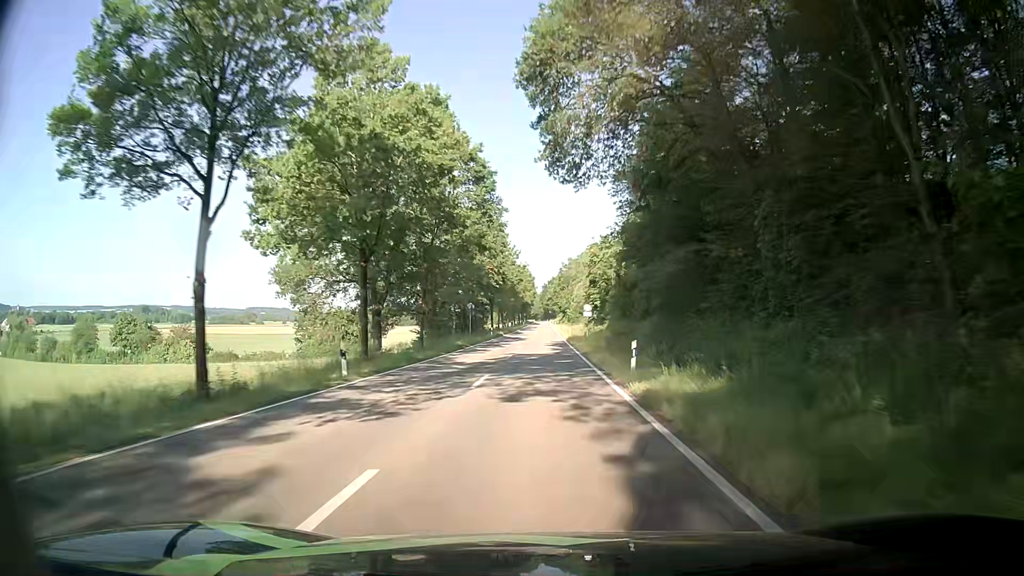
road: tertiary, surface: asphalt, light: Day
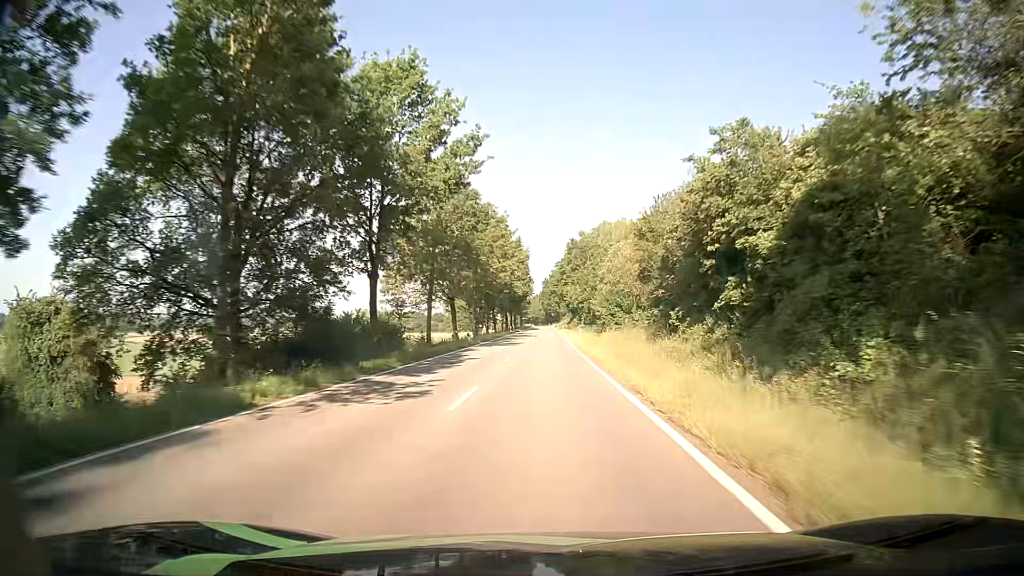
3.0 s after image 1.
(+0.1, +66.2) m; 0°
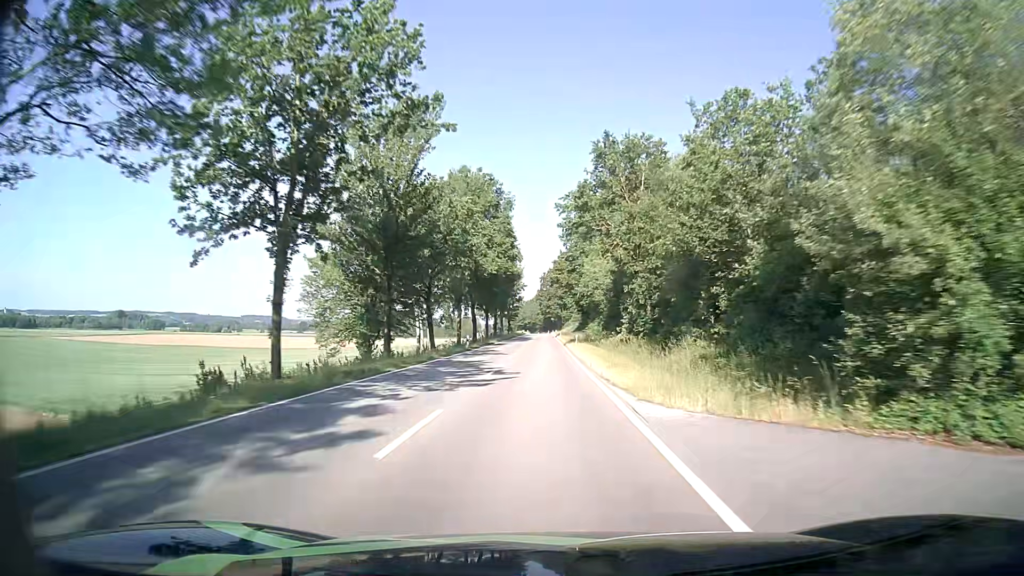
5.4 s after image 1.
(-0.2, +53.7) m; 0°
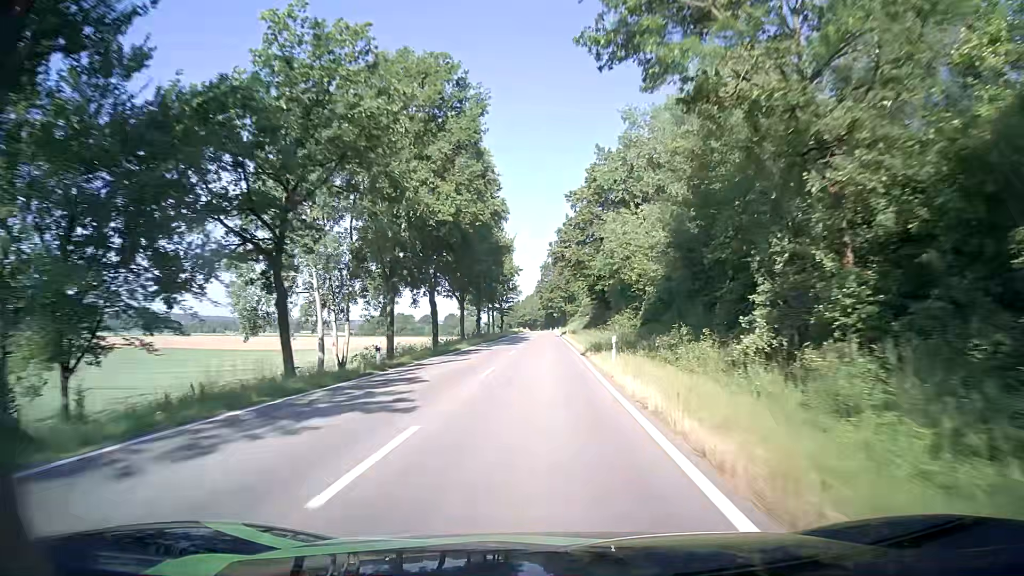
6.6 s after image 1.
(-0.1, +26.8) m; 0°
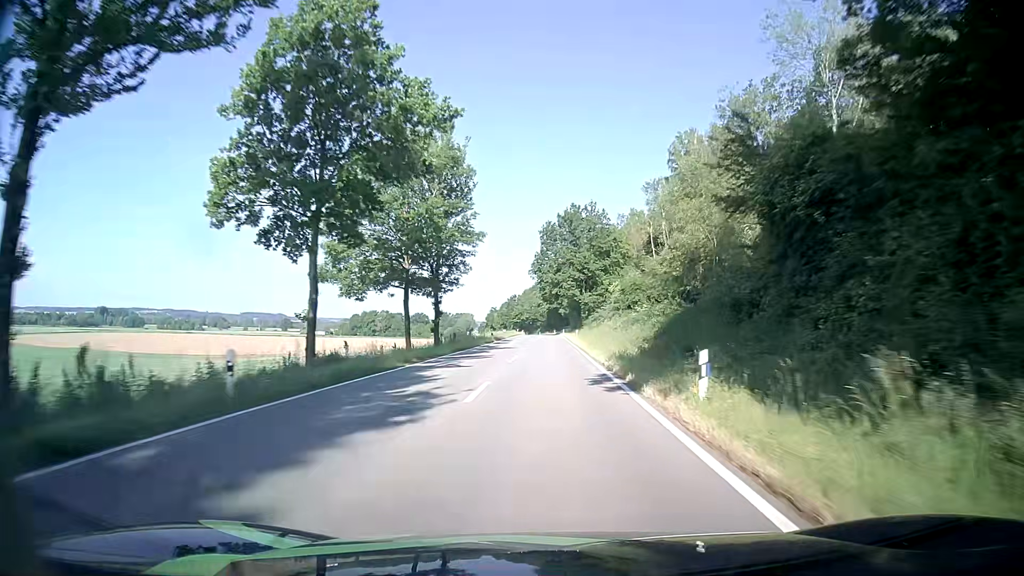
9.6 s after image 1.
(-0.3, +67.6) m; 0°
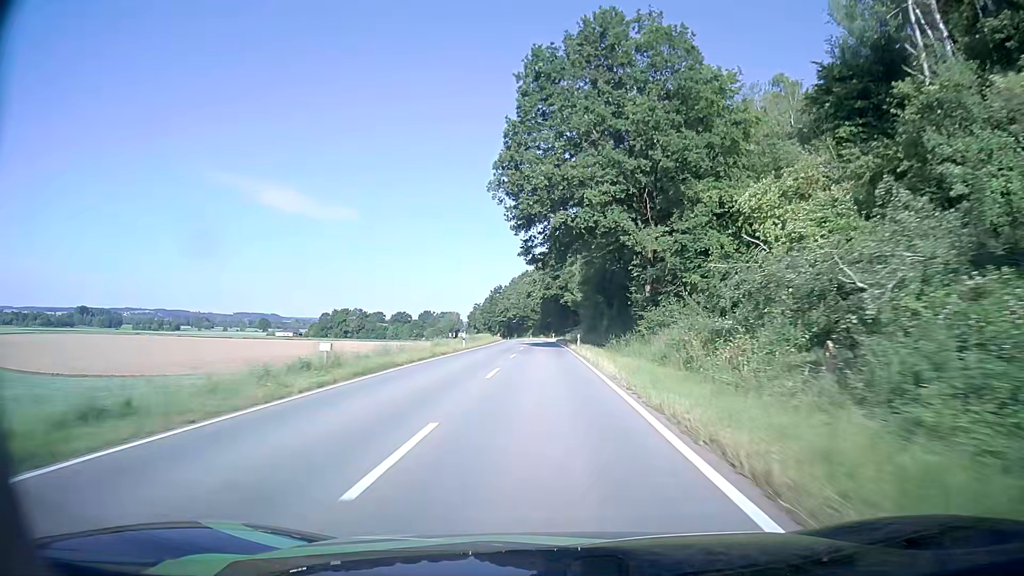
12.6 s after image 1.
(+0.4, +69.0) m; 0°
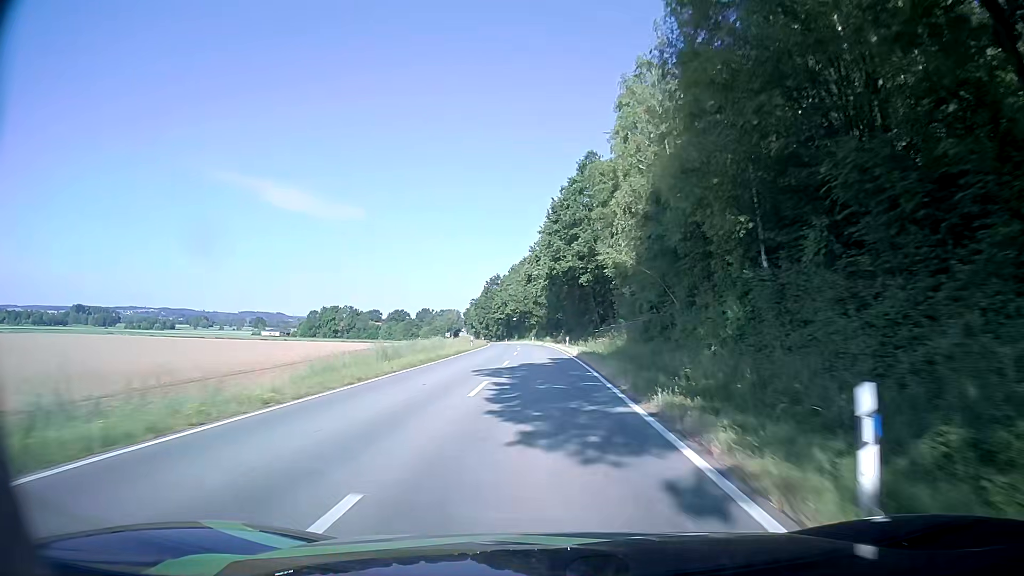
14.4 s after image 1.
(-0.1, +41.3) m; 0°
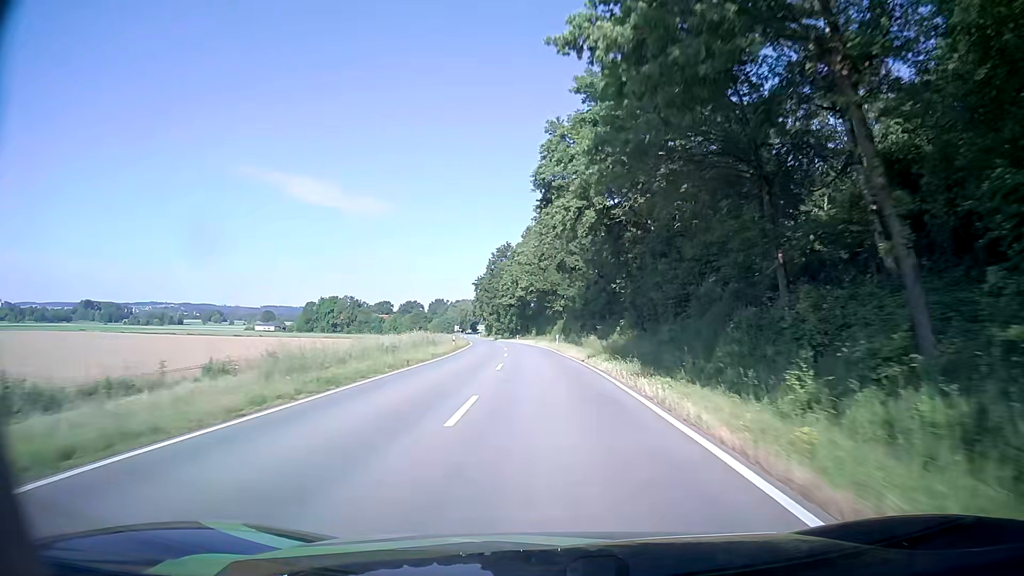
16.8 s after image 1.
(-1.1, +54.3) m; -2°
(0, +10) (0, +20) (-1, +30) (-1, +40) (-2, +50) (-3, +60) (-3, +70) (-4, +80) (-6, +90) (-7, +100) m
